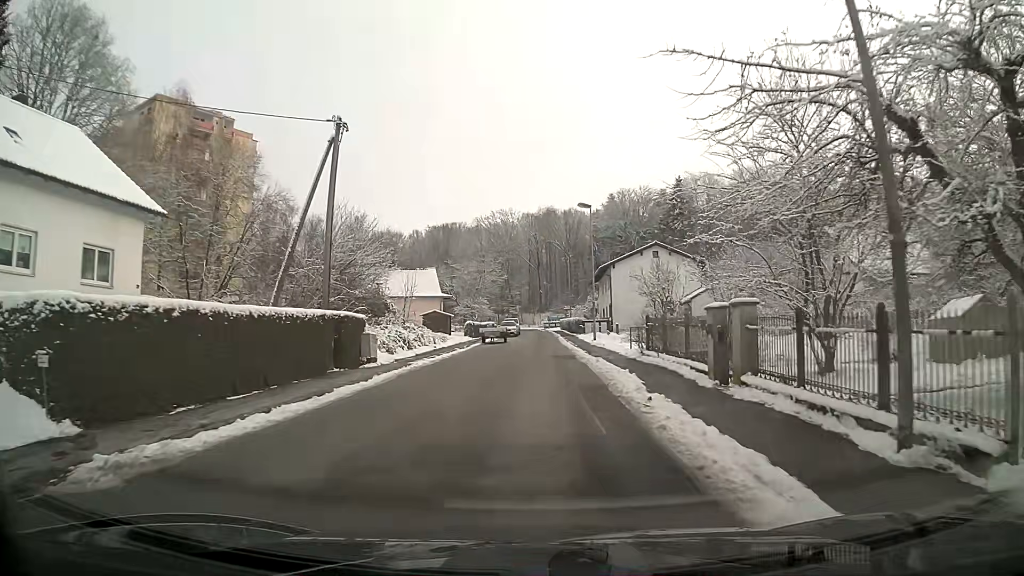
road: residential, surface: asphalt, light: Day
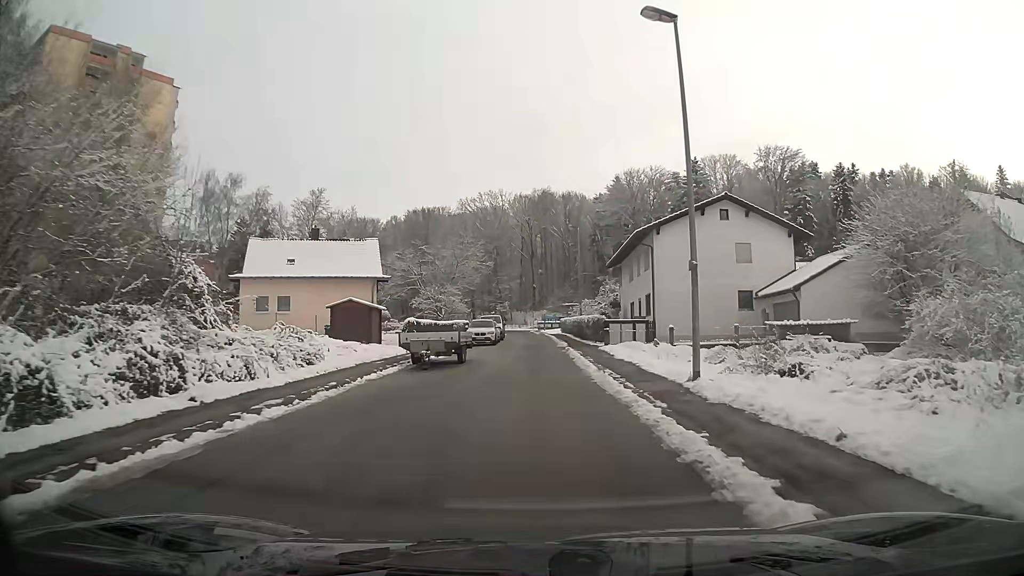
(+0.1, +25.5) m; +1°
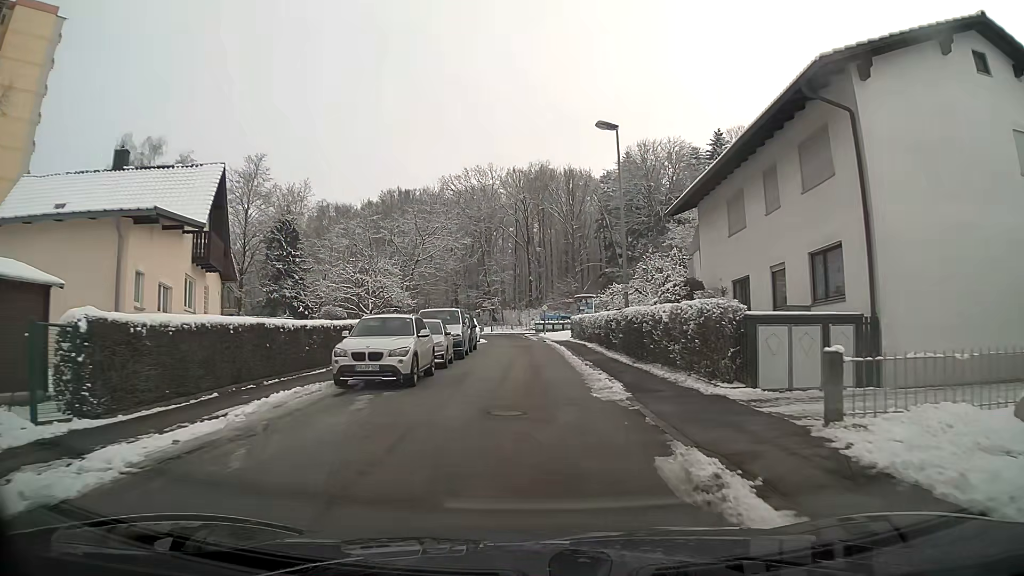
(+0.1, +25.8) m; 0°
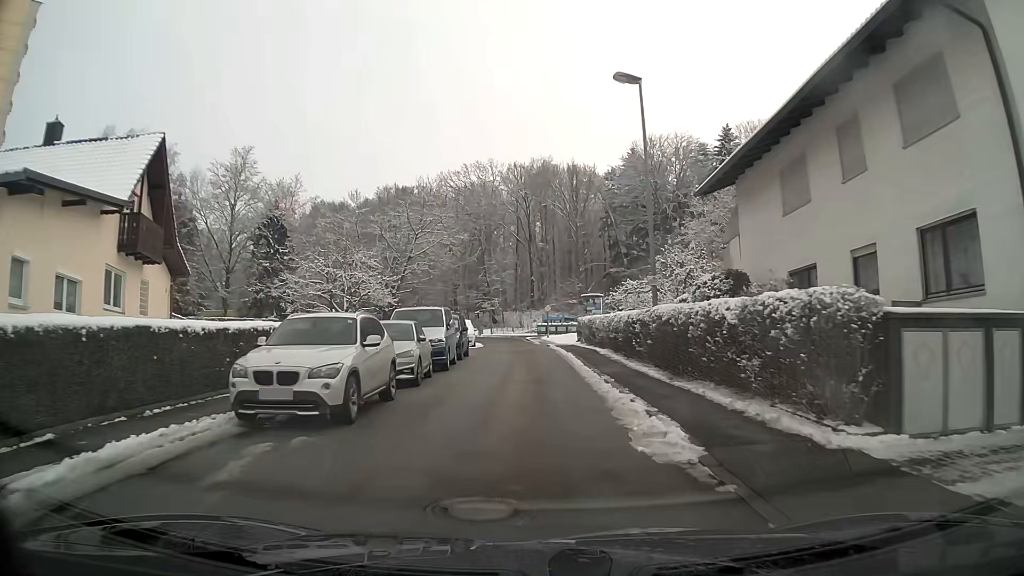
(0.0, +5.1) m; 0°
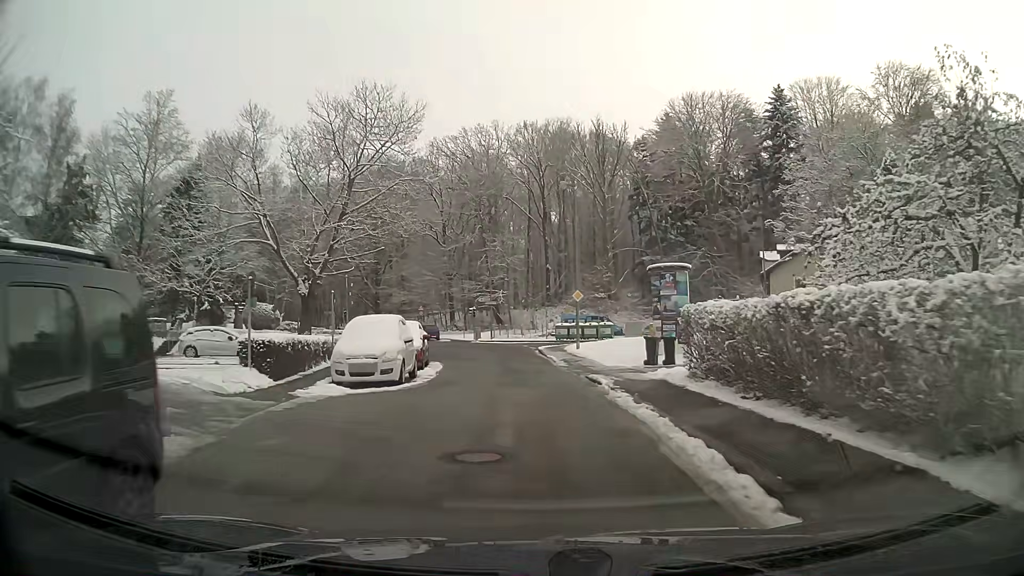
(-0.3, +24.7) m; -1°
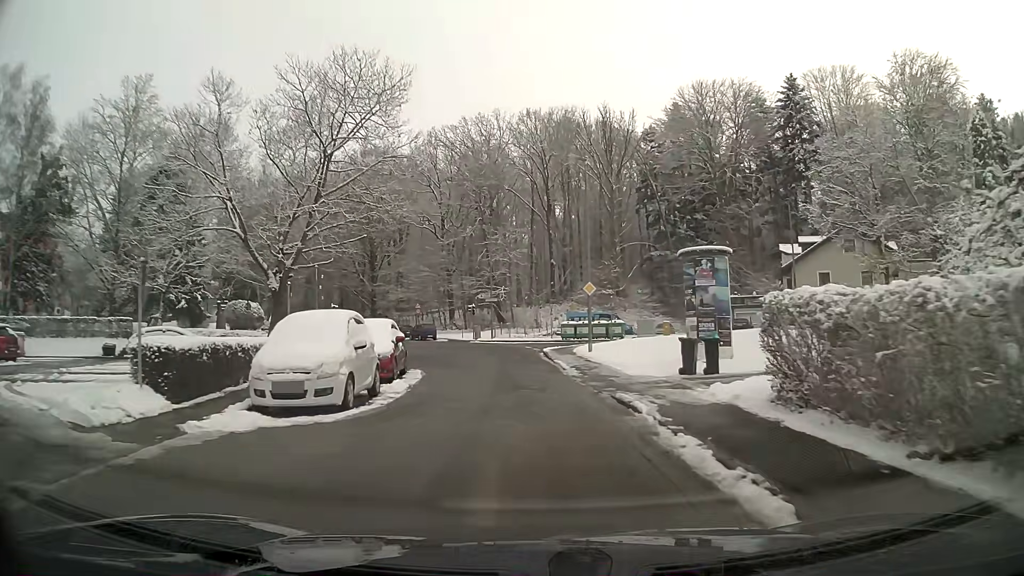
(0.0, +4.8) m; 0°
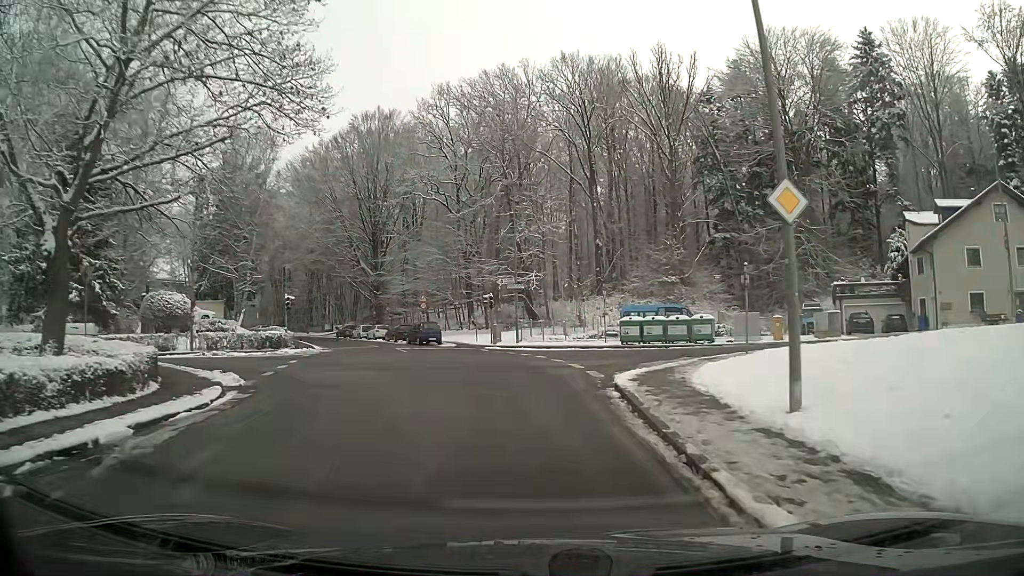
(-0.4, +18.4) m; -3°
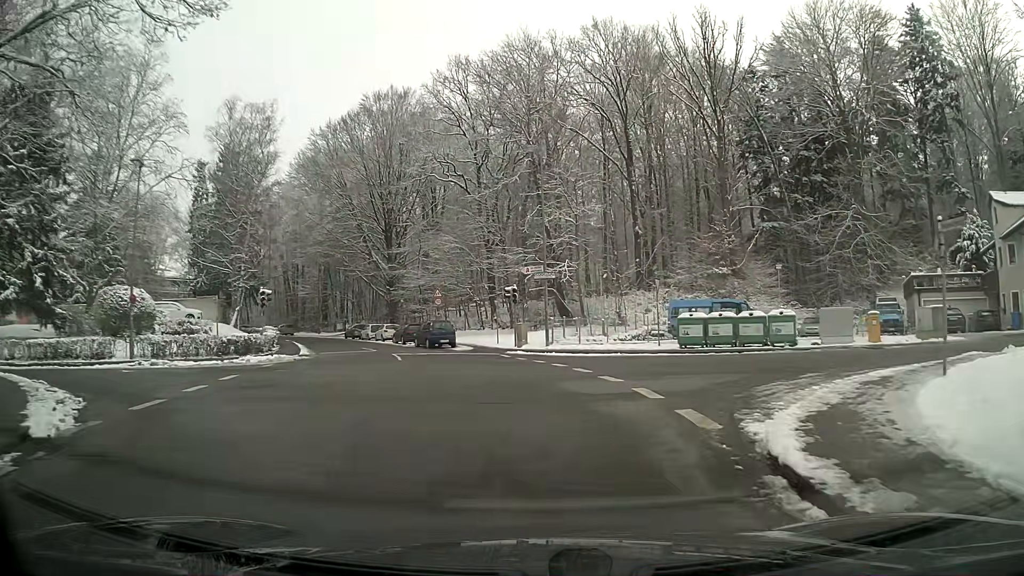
(-0.2, +7.9) m; -3°
(0, +10) (-5, +18) (-15, +18) (-25, +16) (-34, +13) (-44, +10) (-53, +7) (-63, +4) (-72, +1) (-81, -3) m
